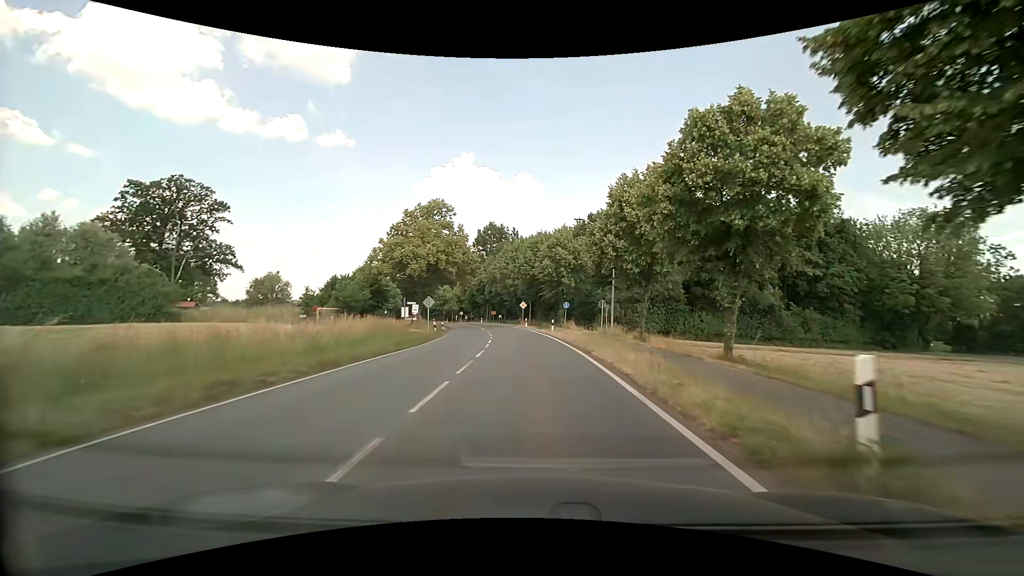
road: secondary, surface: asphalt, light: Day
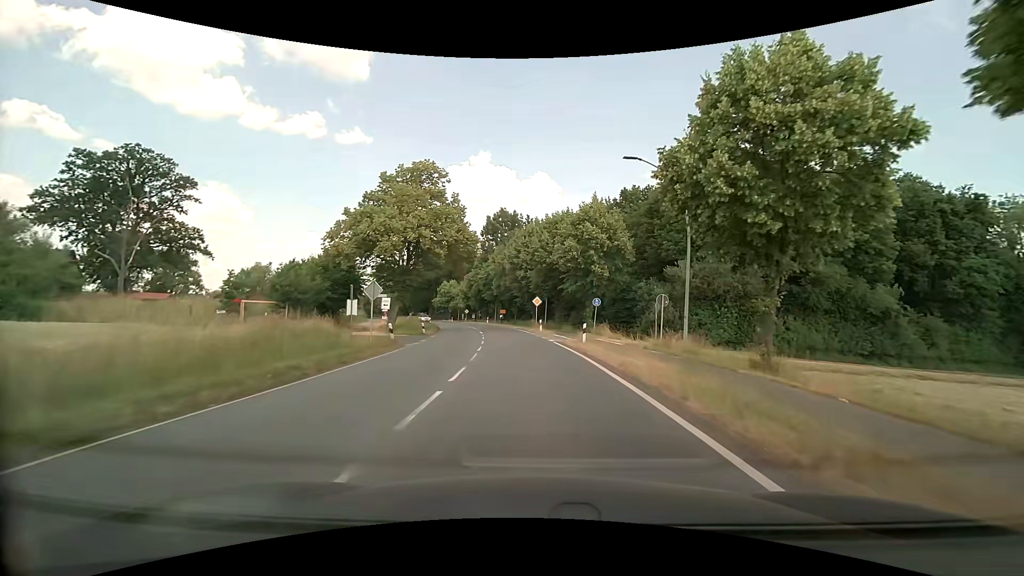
(-0.2, +14.8) m; -2°
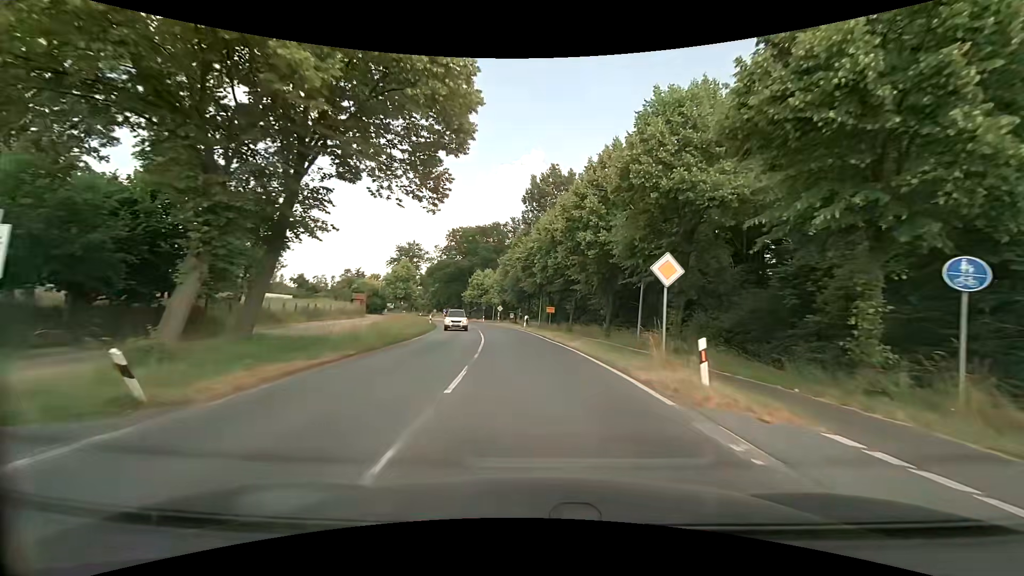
(-1.3, +29.6) m; -5°
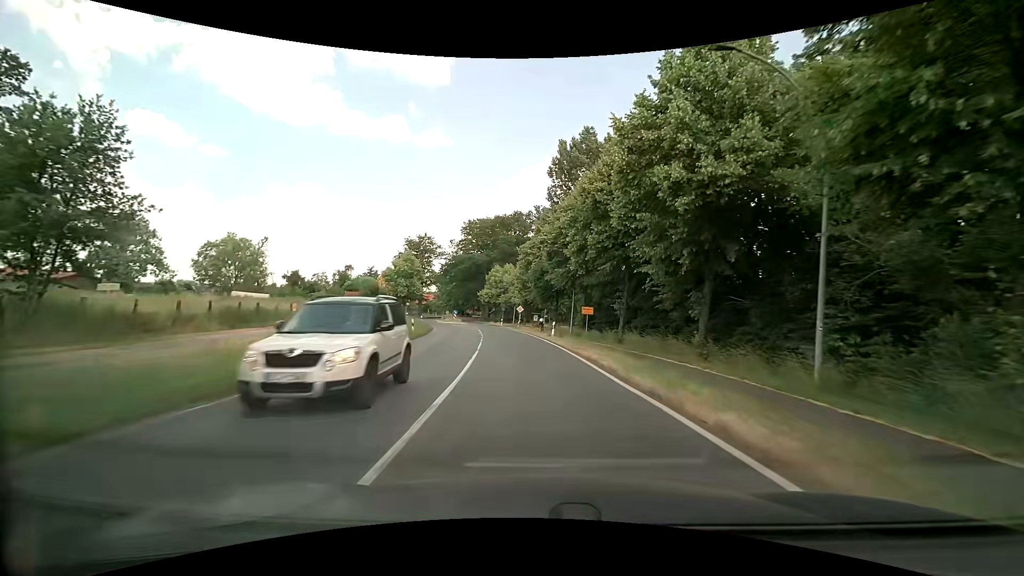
(-0.3, +14.9) m; -2°
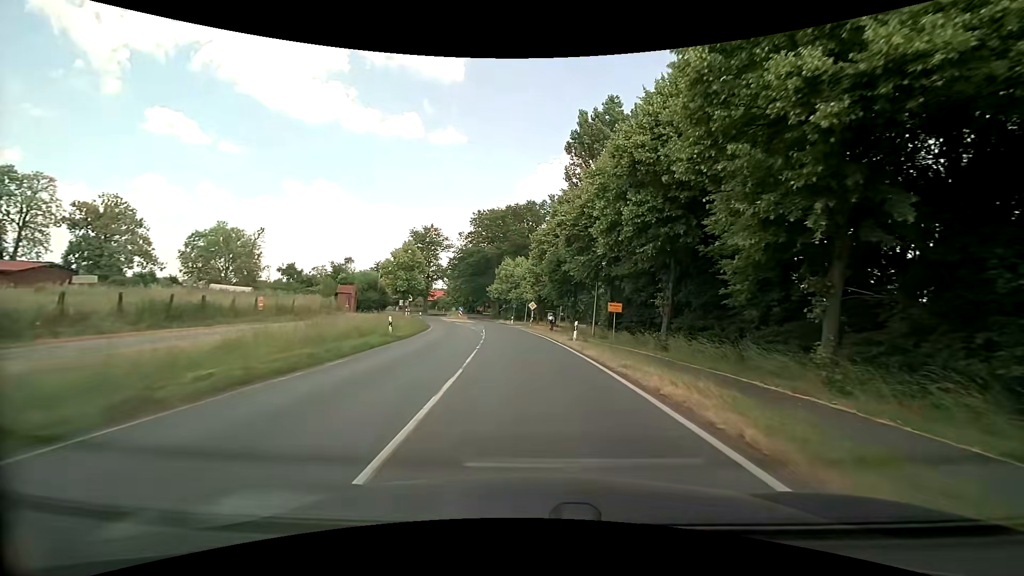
(-0.2, +7.5) m; -2°
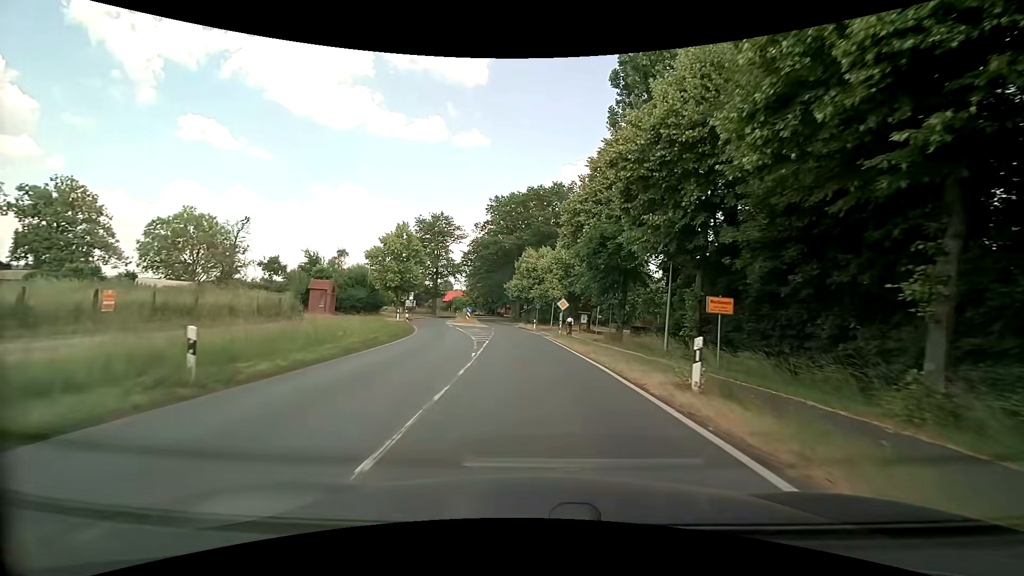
(-0.4, +14.9) m; -3°
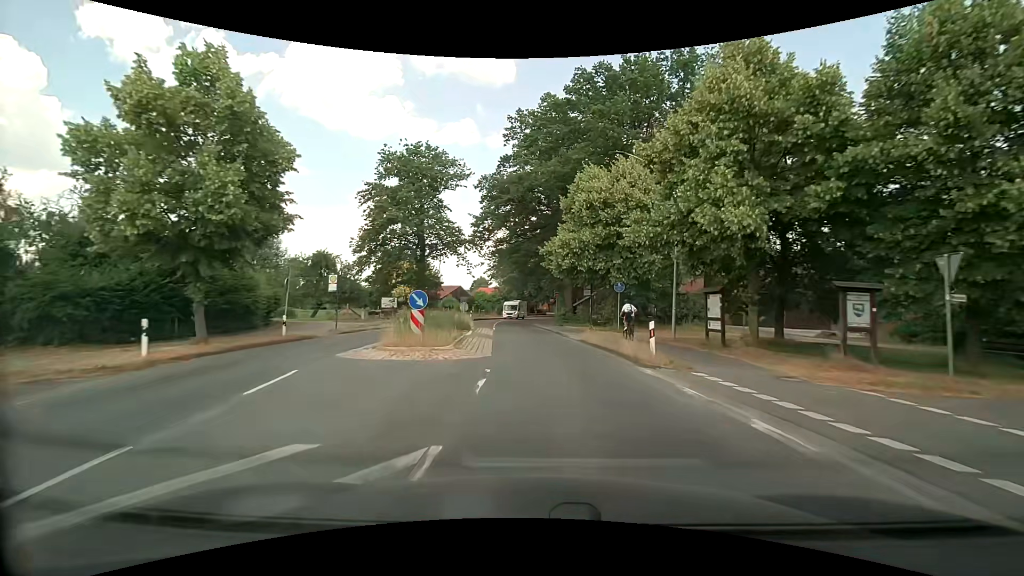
(-1.7, +37.4) m; -4°
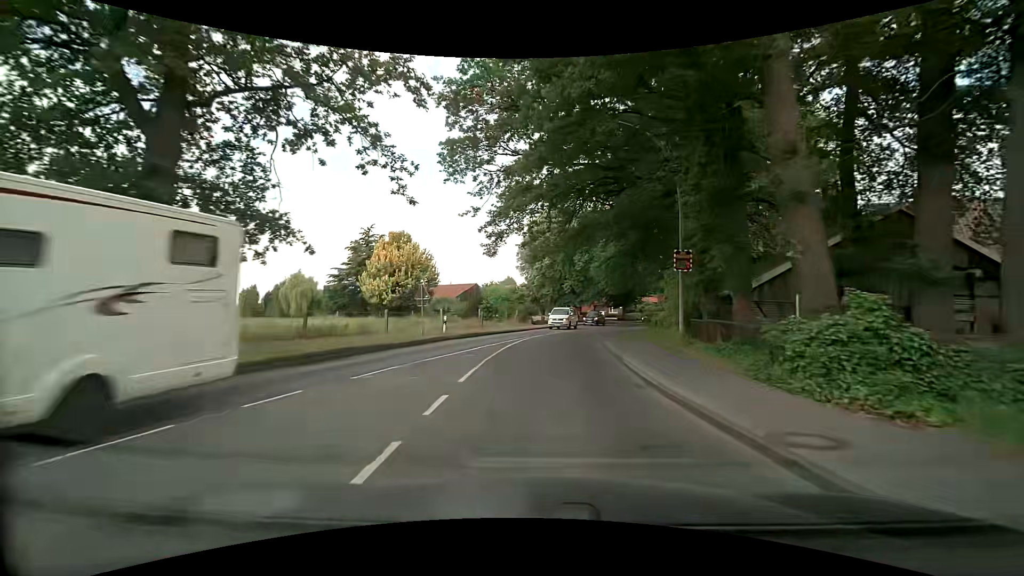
(-2.0, +37.4) m; -4°
(0, +10) (+1, +20) (+2, +30) (+3, +40) (+6, +49) (+9, +59) (+12, +68) (+17, +77) (+22, +86) (+28, +94) m
